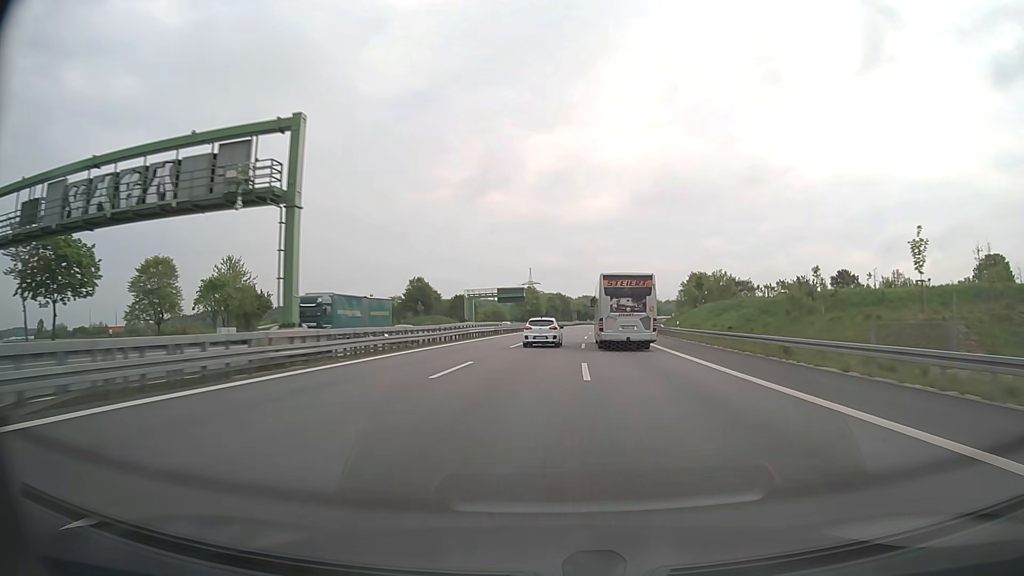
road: motorway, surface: asphalt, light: Day
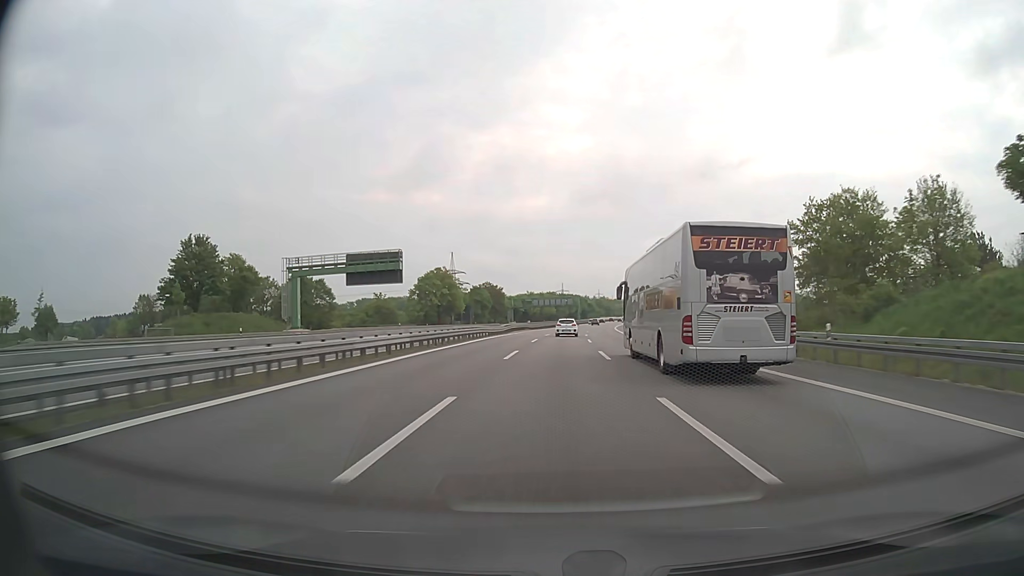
(+3.7, +81.6) m; +5°
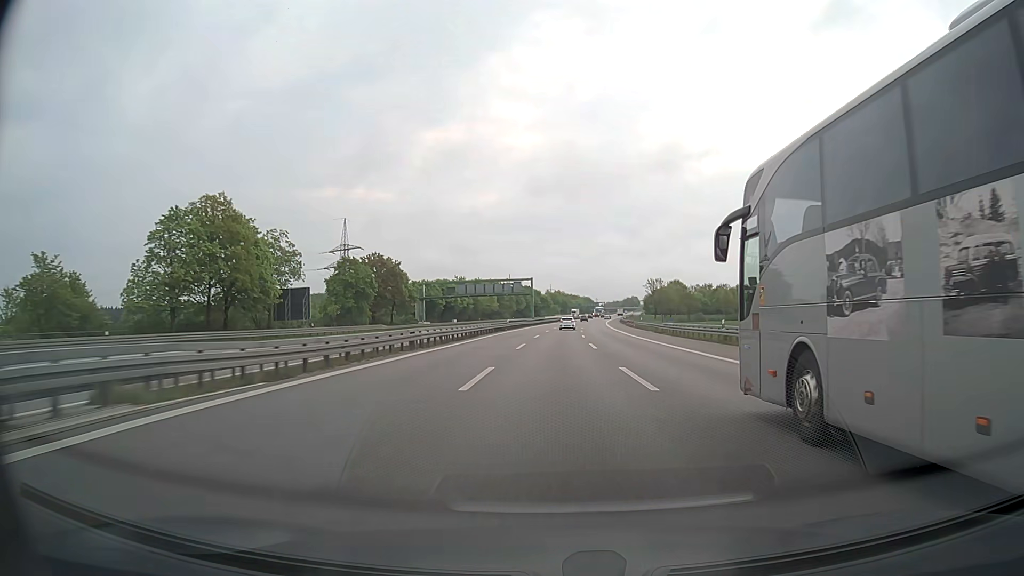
(+3.1, +83.0) m; +4°
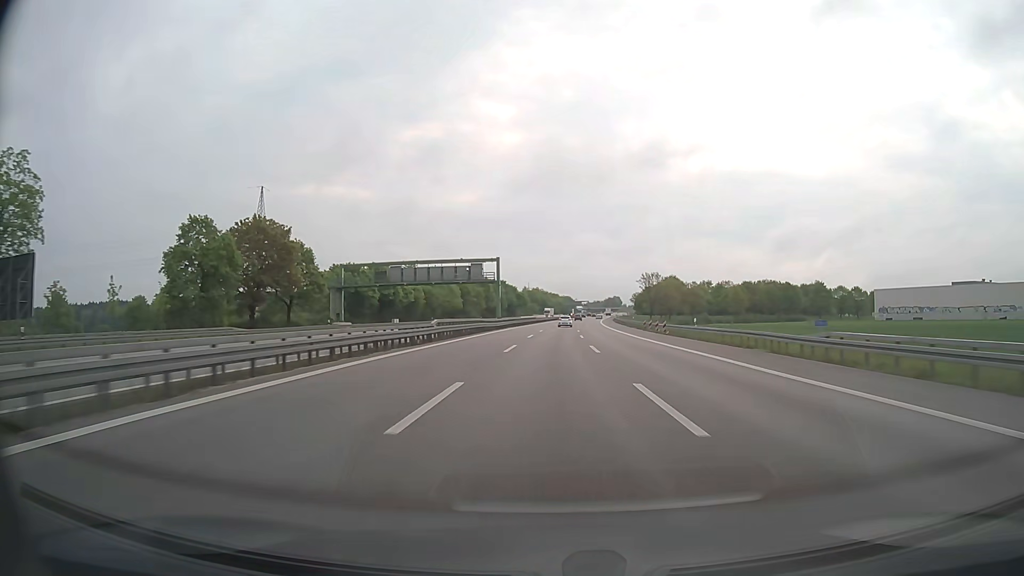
(+0.7, +41.3) m; +2°
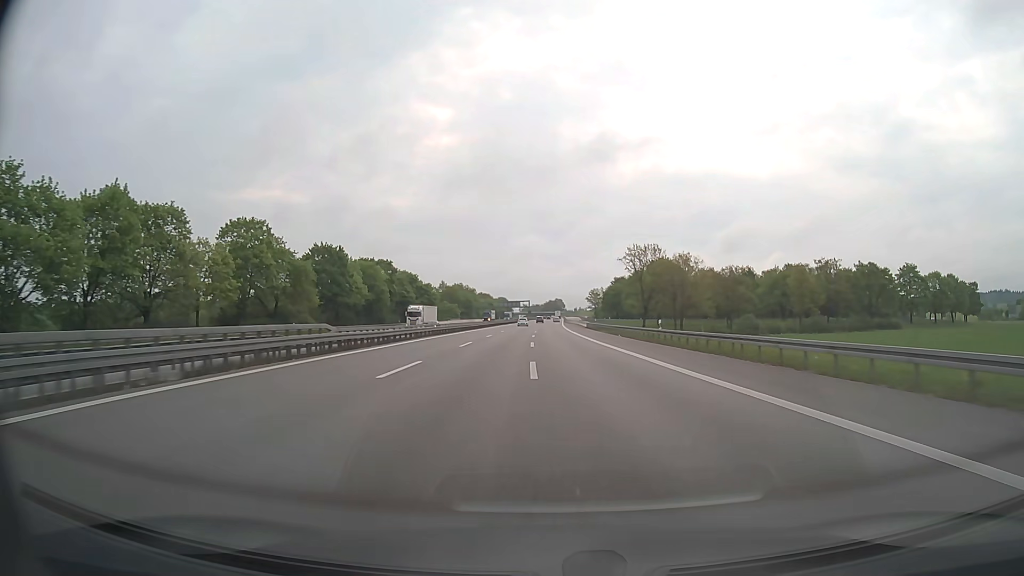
(+4.5, +101.5) m; +5°
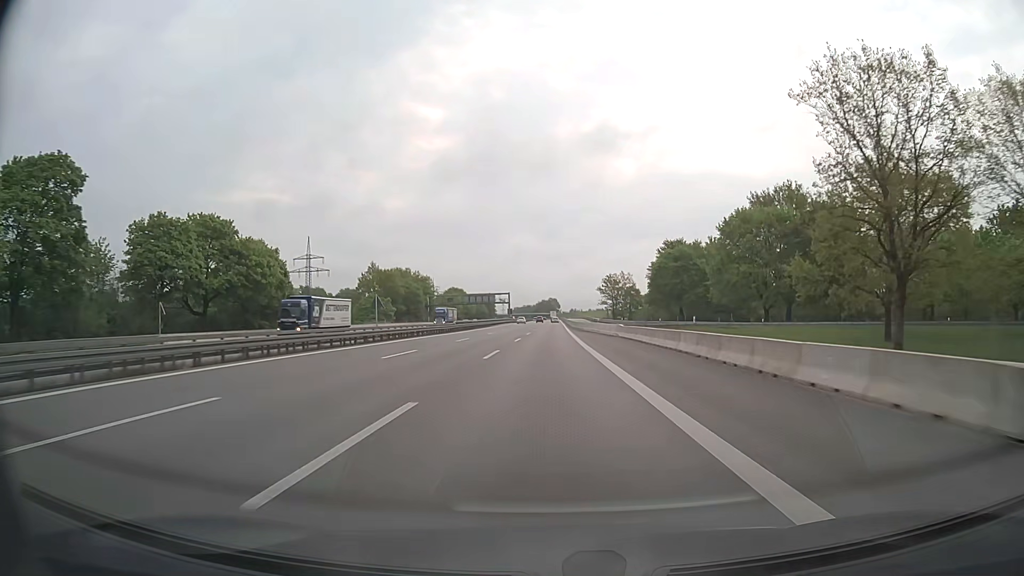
(+1.0, +101.5) m; +1°
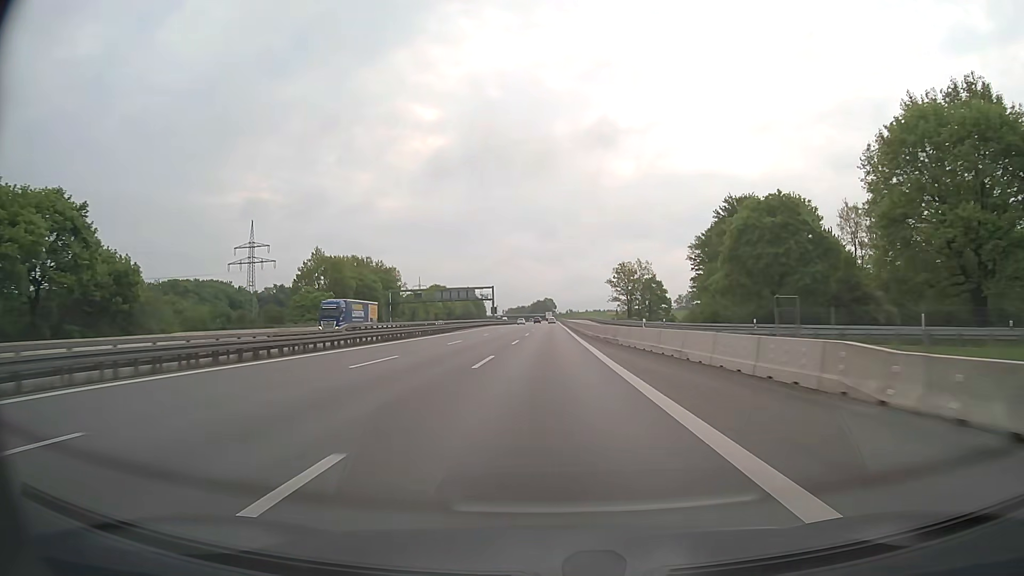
(+0.2, +40.6) m; 0°
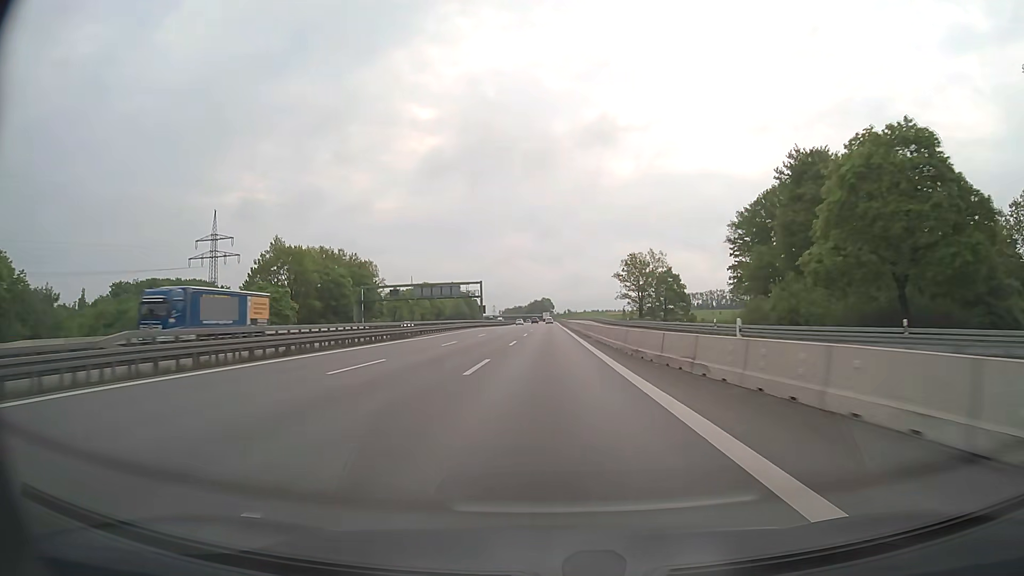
(+0.1, +20.3) m; 0°
(0, +10) (0, +20) (0, +30) (0, +40) (0, +50) (0, +60) (0, +70) (0, +80) (0, +90) (0, +100) m
